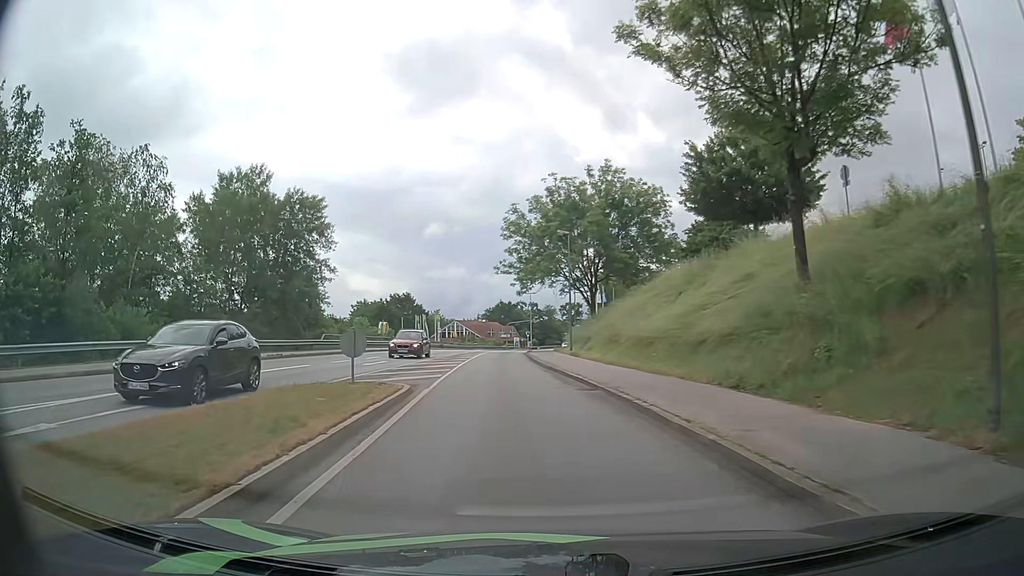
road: tertiary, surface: asphalt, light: Day
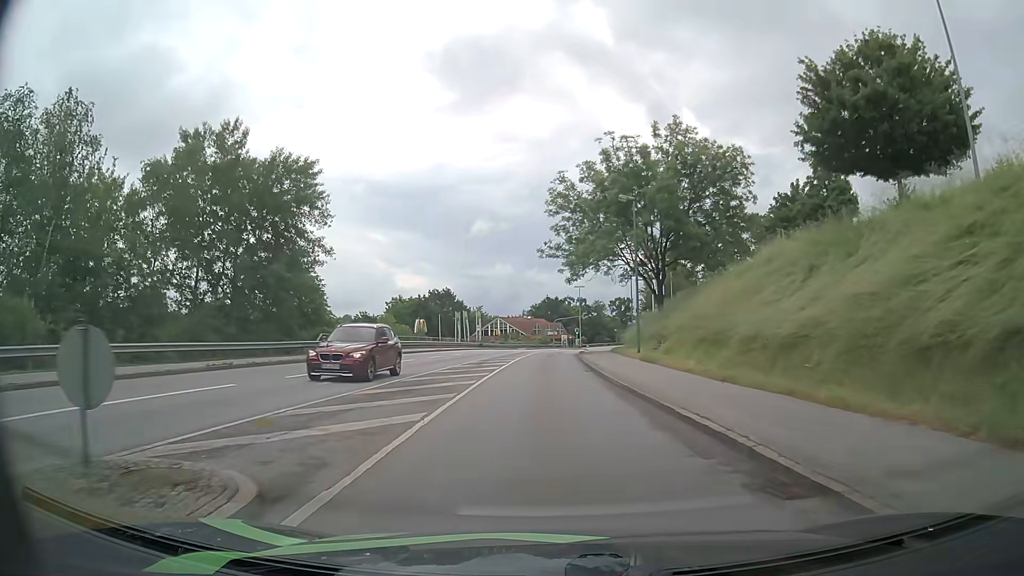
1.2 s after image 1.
(-0.6, +10.7) m; -4°
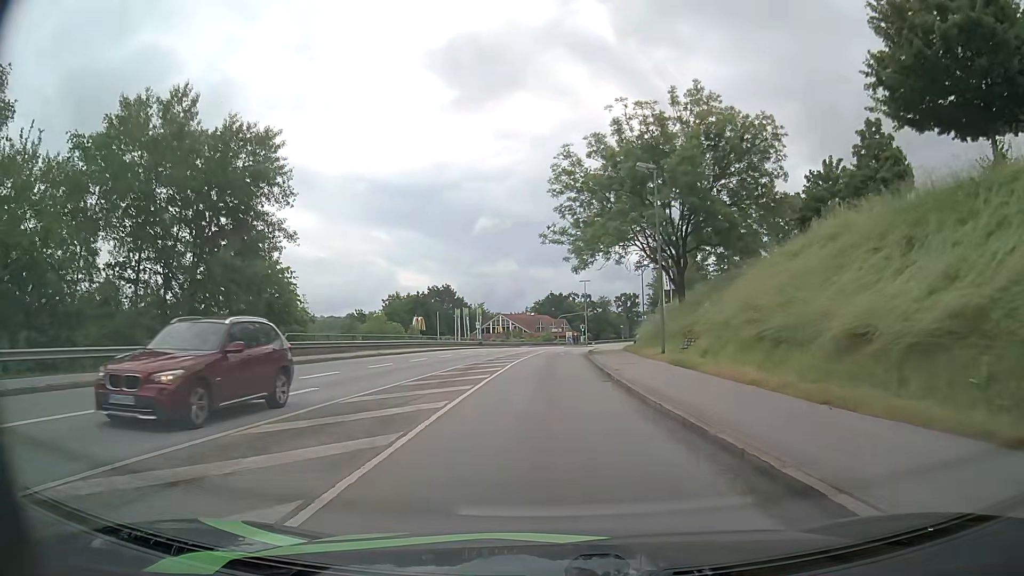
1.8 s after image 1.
(0.0, +6.0) m; 0°
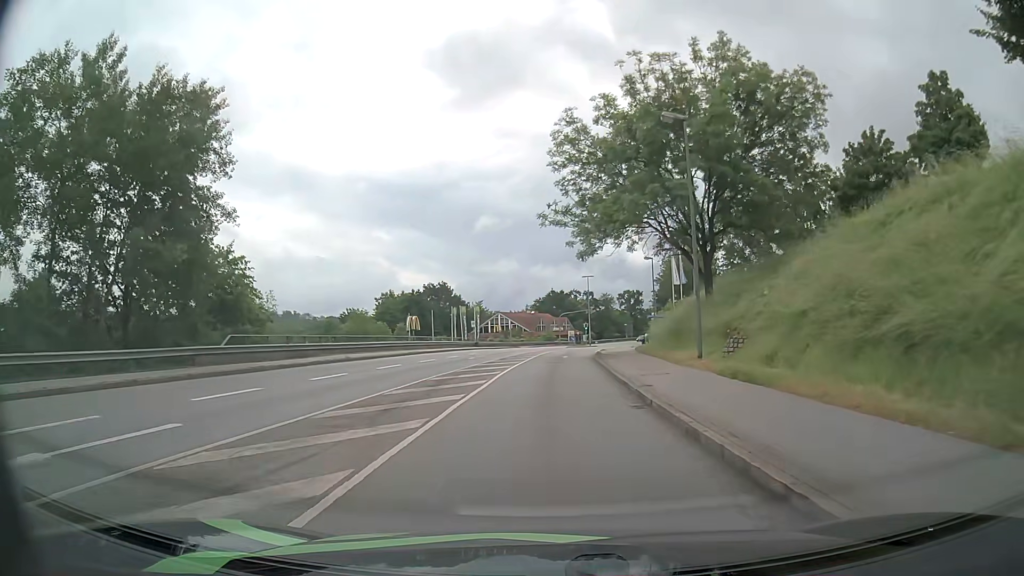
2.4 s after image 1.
(-0.1, +6.5) m; 0°
